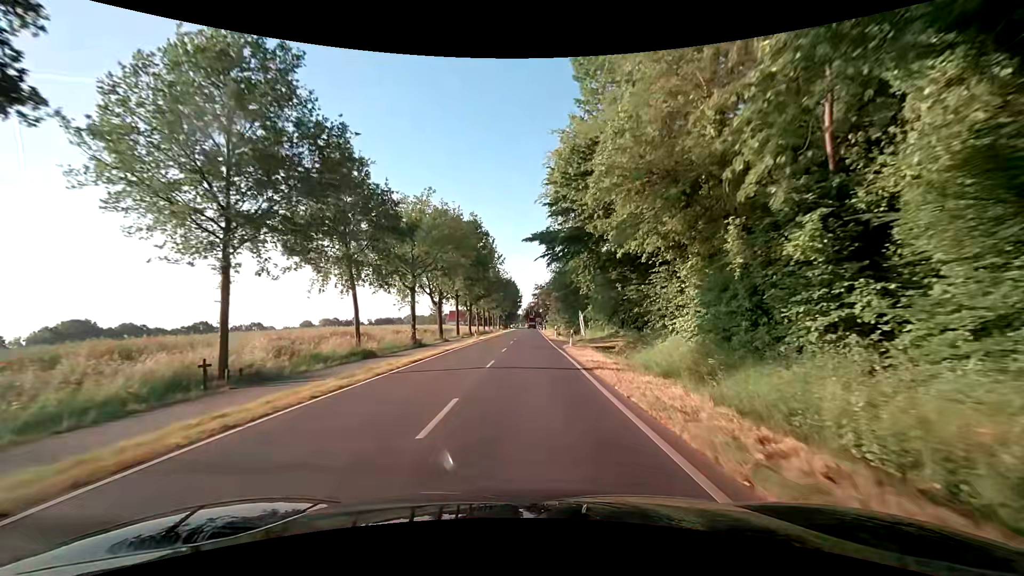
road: secondary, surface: asphalt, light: Day
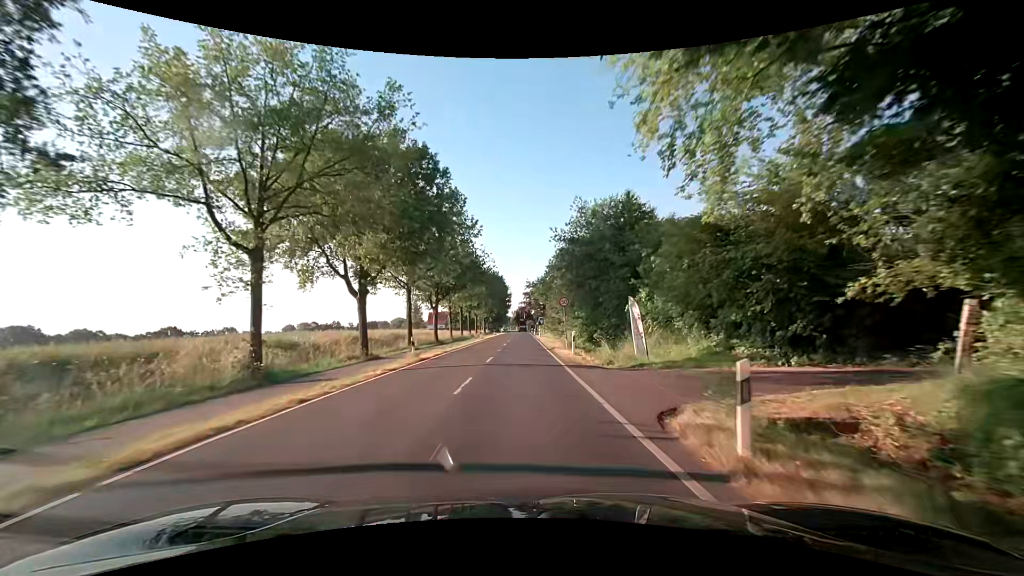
(+0.1, +23.2) m; +1°
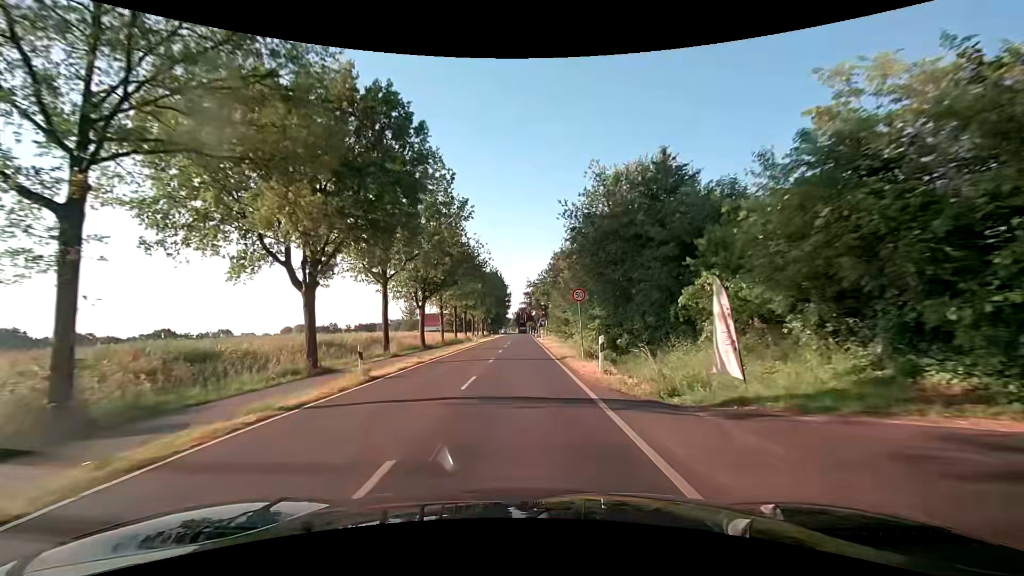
(0.0, +7.7) m; 0°
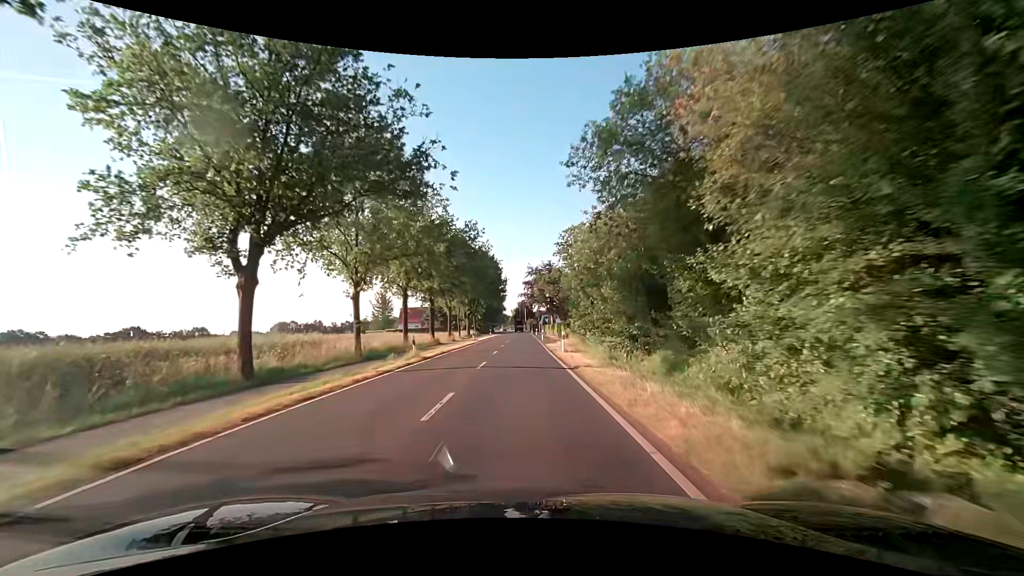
(-0.1, +31.1) m; -1°
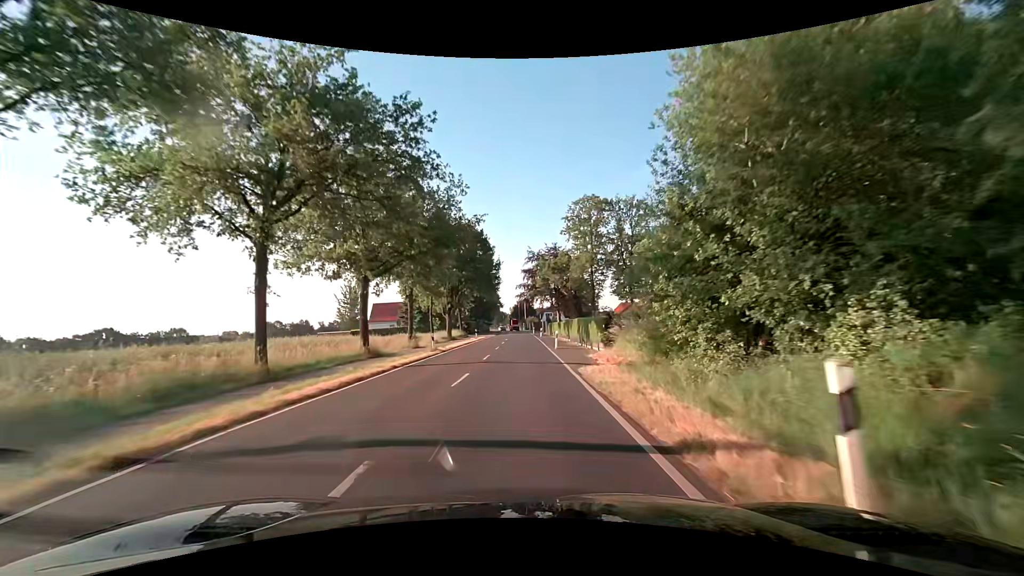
(+0.2, +23.3) m; 0°
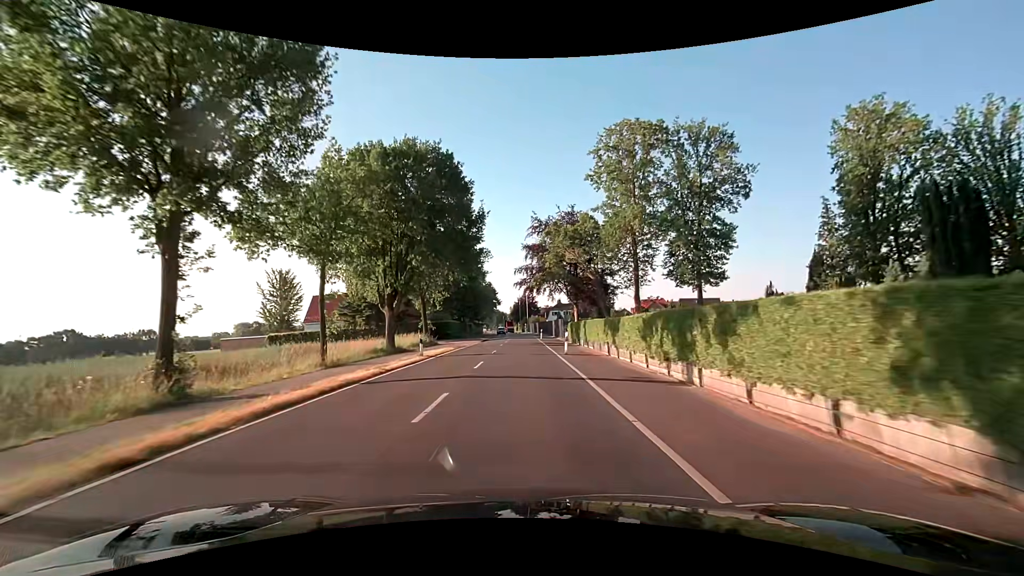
(0.0, +31.1) m; 0°
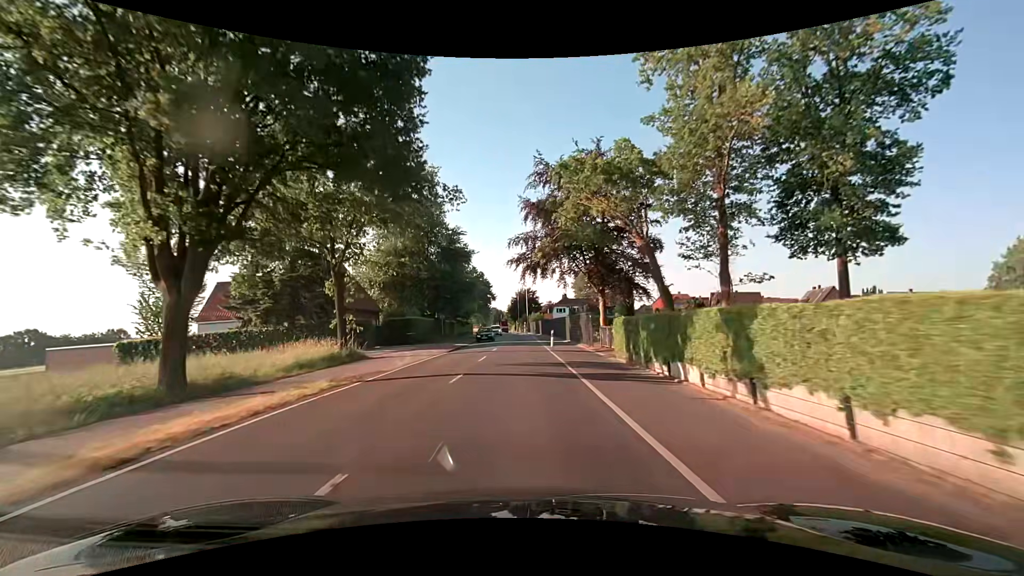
(0.0, +23.3) m; 0°
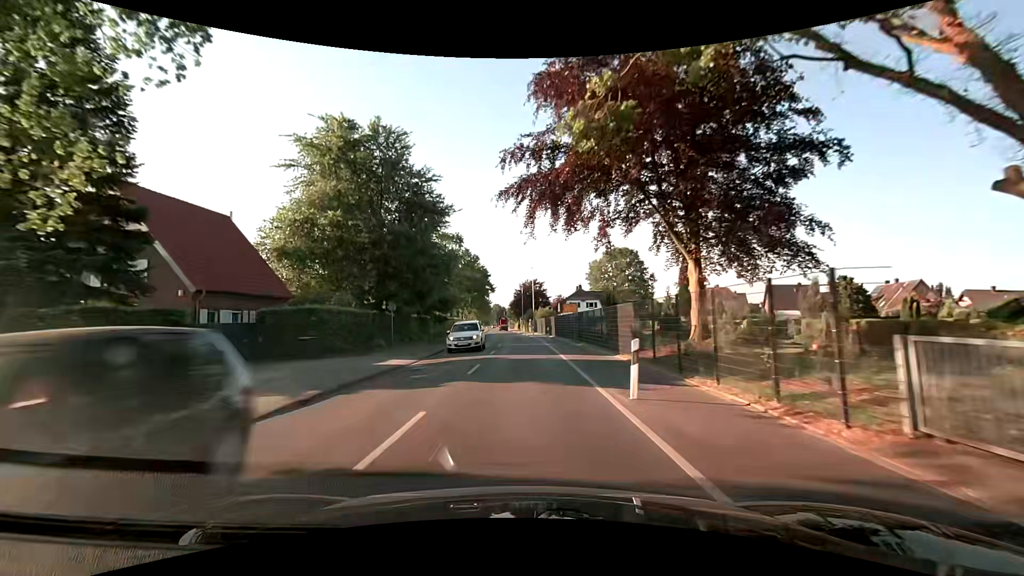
(-0.1, +23.3) m; -1°
